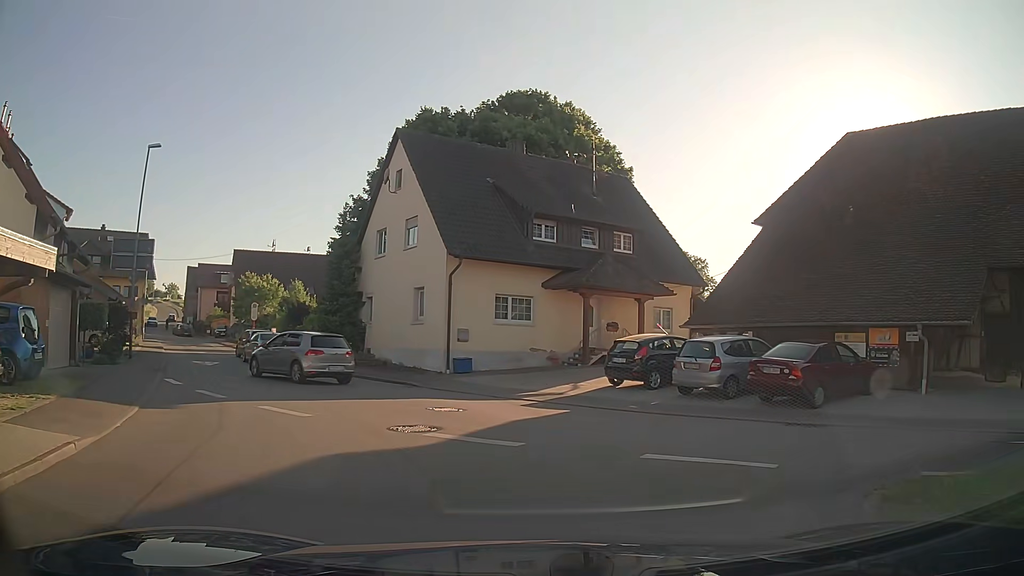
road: tertiary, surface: asphalt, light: Day
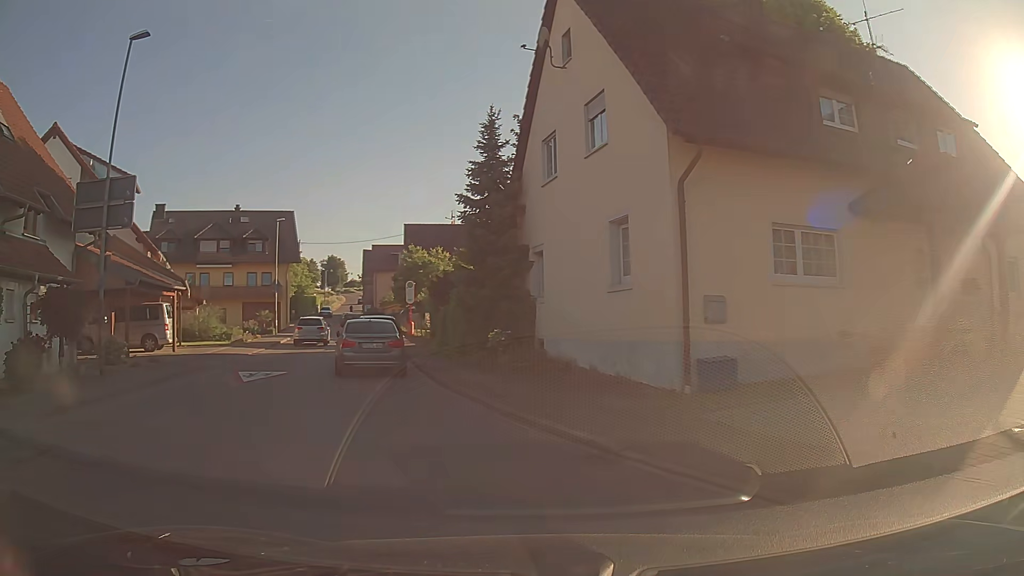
(-1.1, +12.7) m; -17°
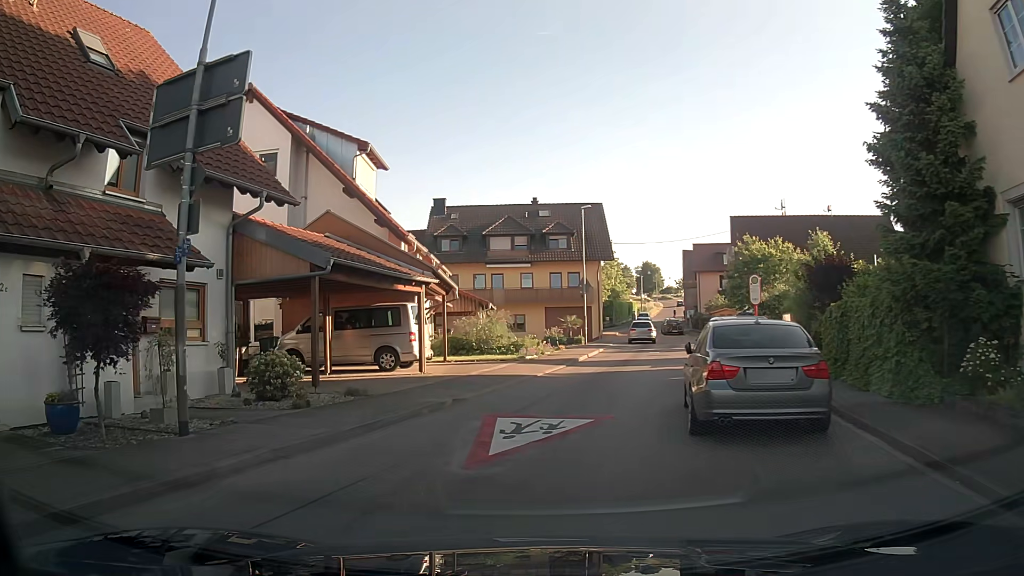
(-2.2, +8.5) m; -26°
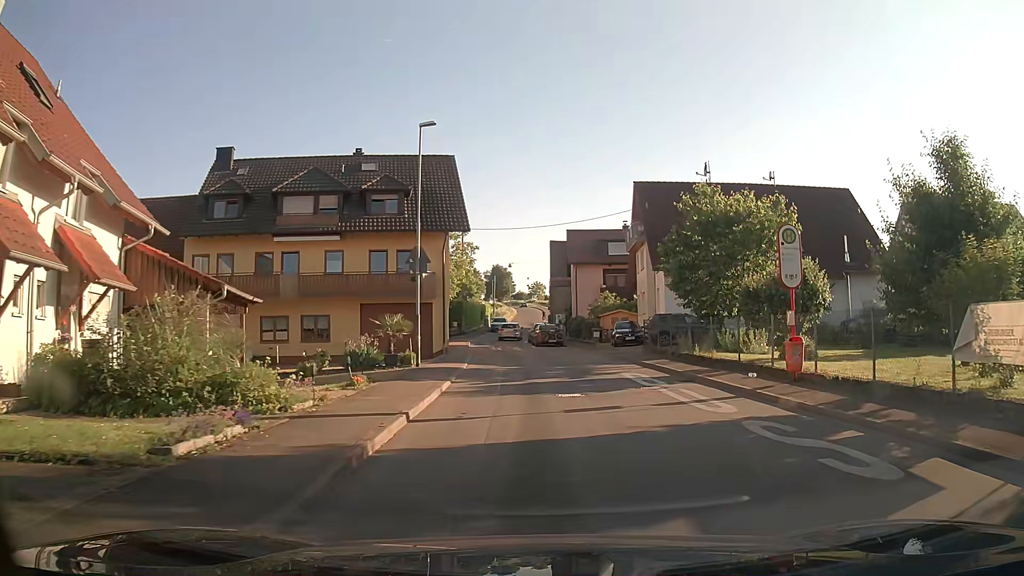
(+1.2, +18.0) m; +11°
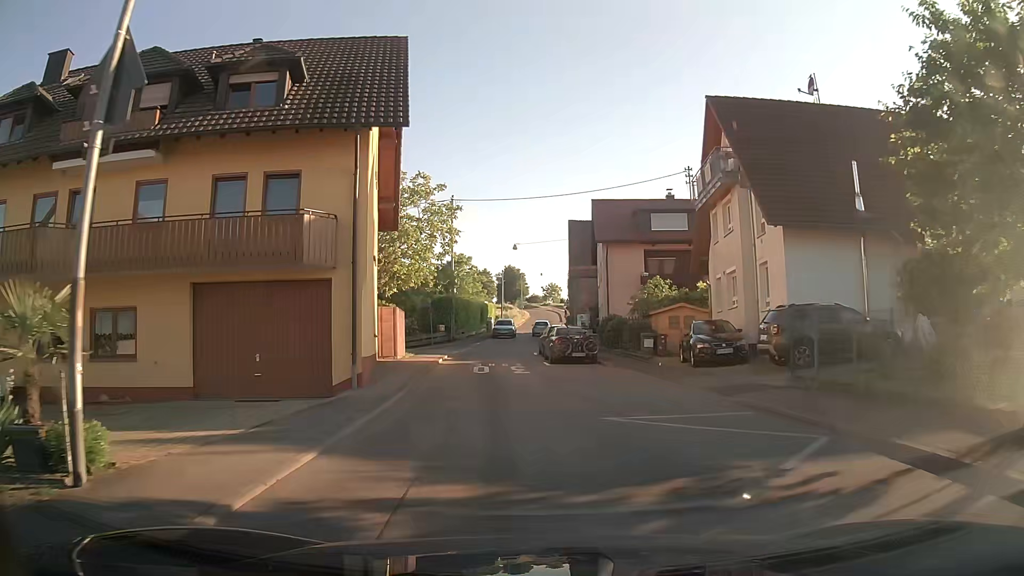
(+0.4, +17.4) m; 0°
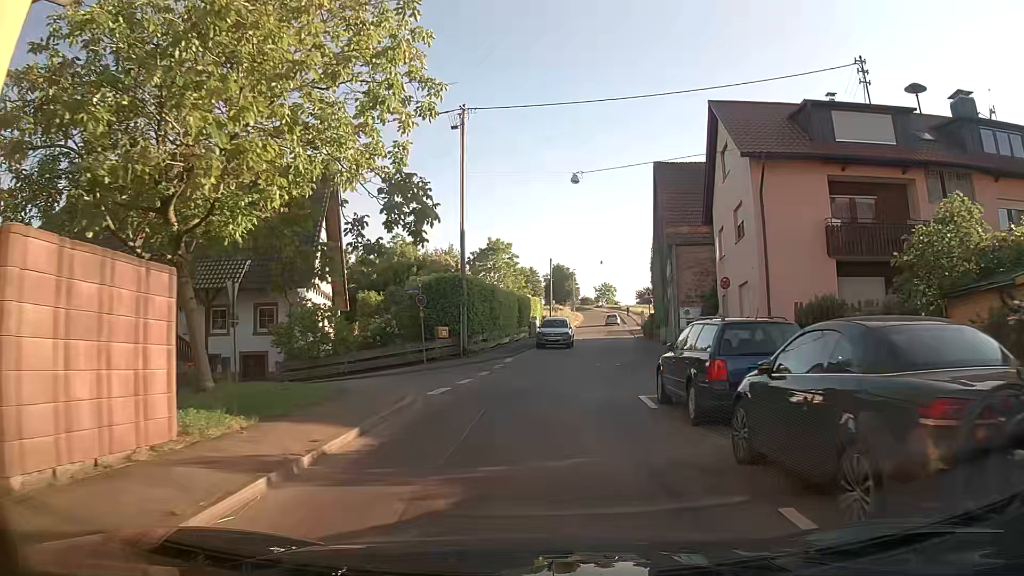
(-1.0, +22.0) m; -4°
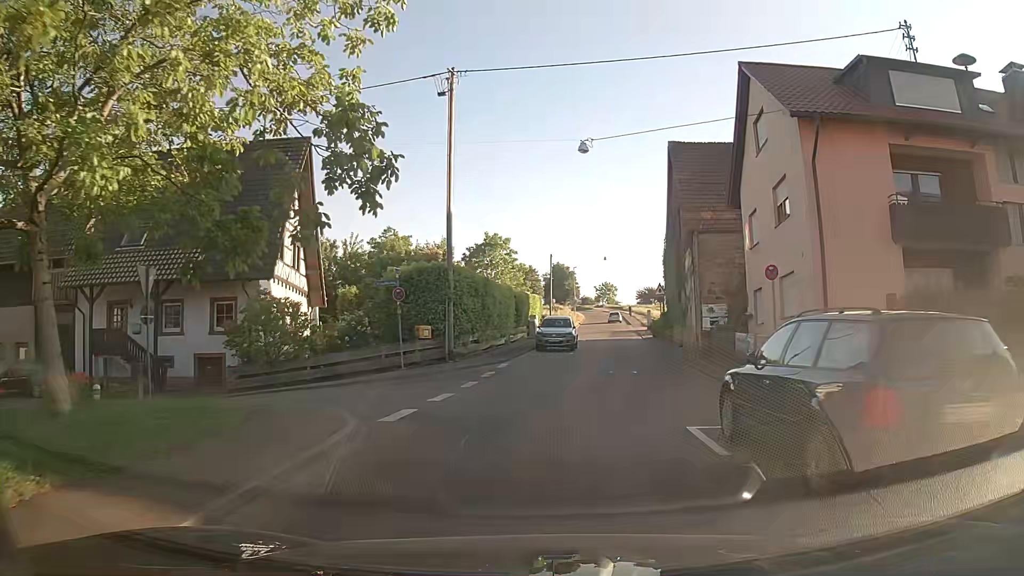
(-0.1, +4.3) m; +1°
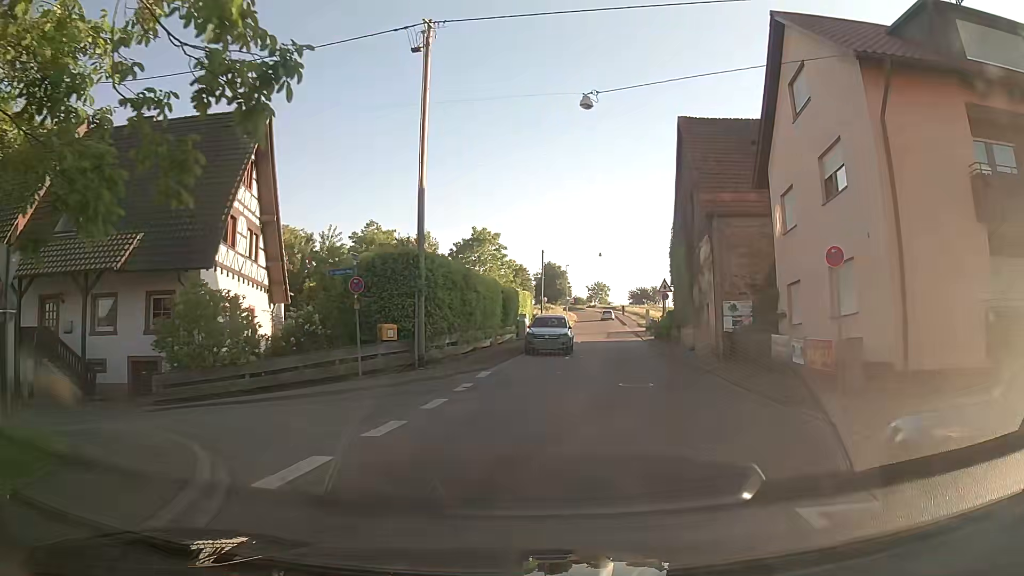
(0.0, +4.3) m; +1°
(0, +10) (+2, +20) (+3, +30) (+4, +40) (+5, +50) (+6, +60) (+7, +70) (+7, +80) (+8, +90) (+9, +100) m
